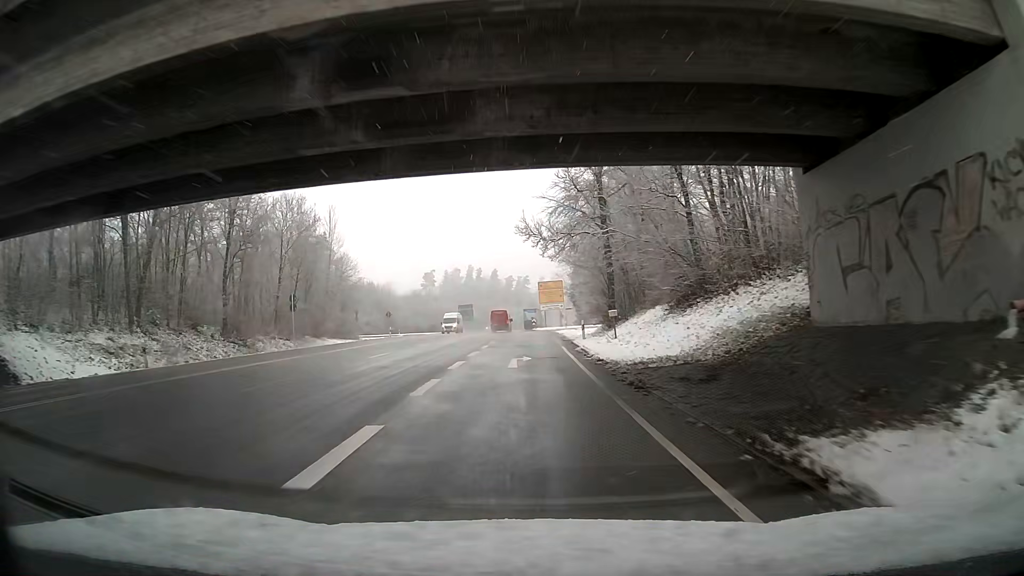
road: primary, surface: asphalt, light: Day
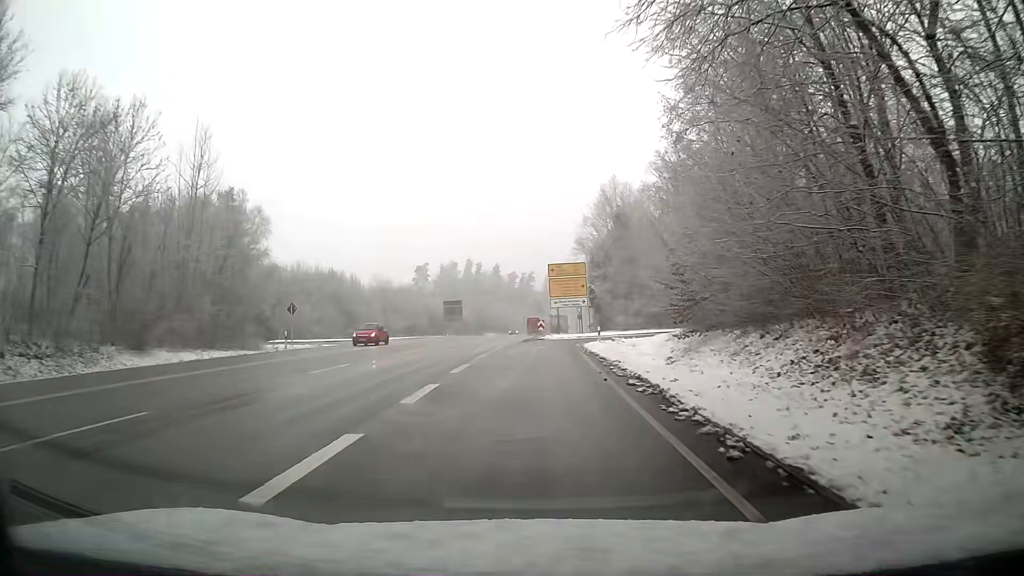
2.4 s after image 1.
(+0.5, +30.7) m; -1°
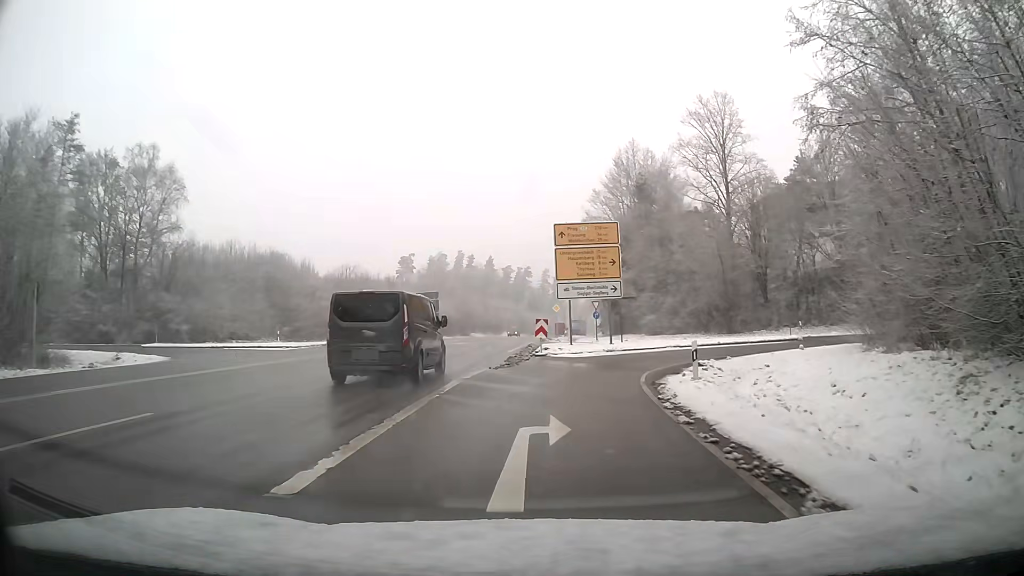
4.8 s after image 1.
(+0.1, +24.0) m; 0°
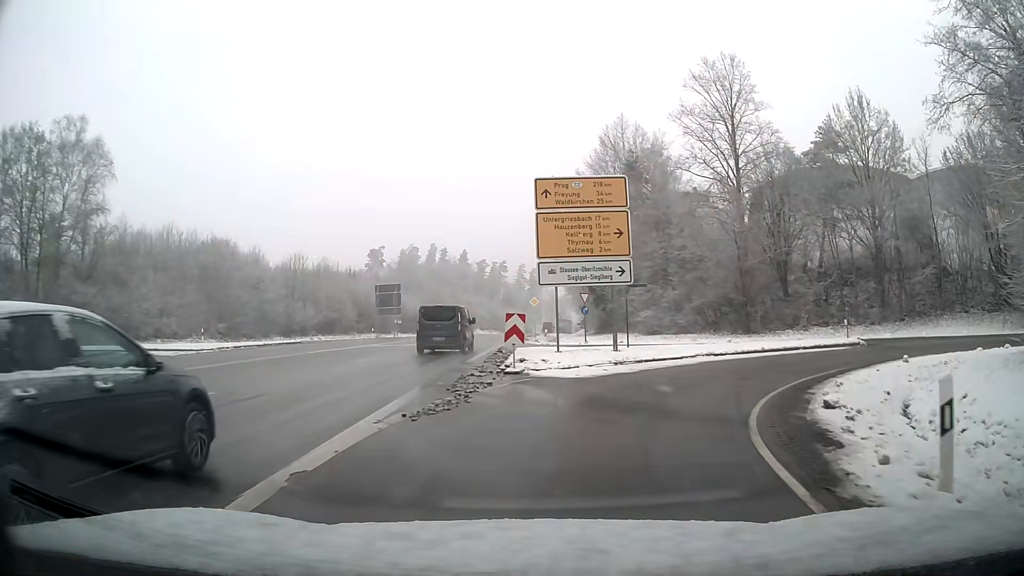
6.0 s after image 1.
(+0.3, +10.3) m; +4°
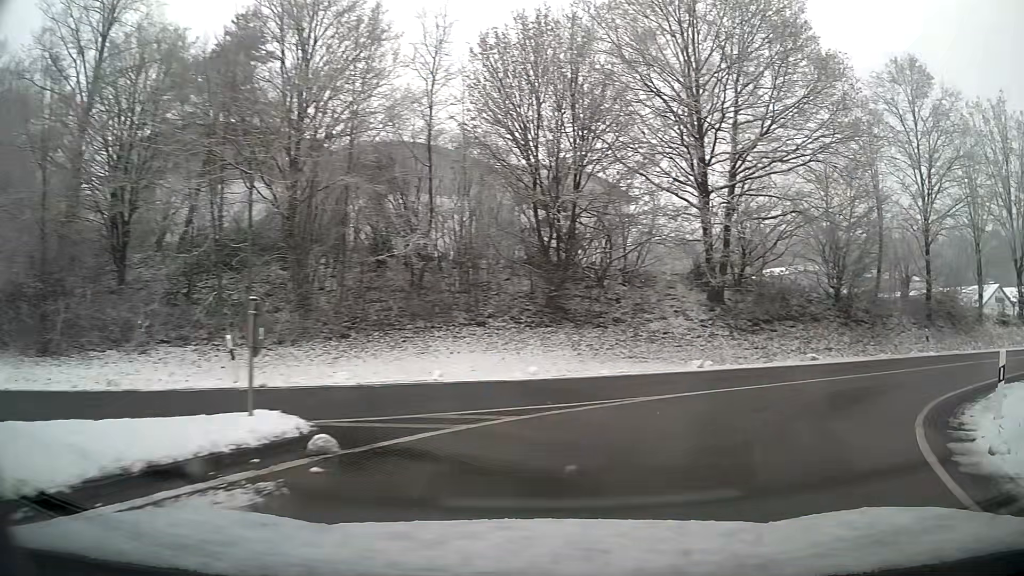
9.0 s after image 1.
(+9.6, +20.4) m; +58°
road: primary_link
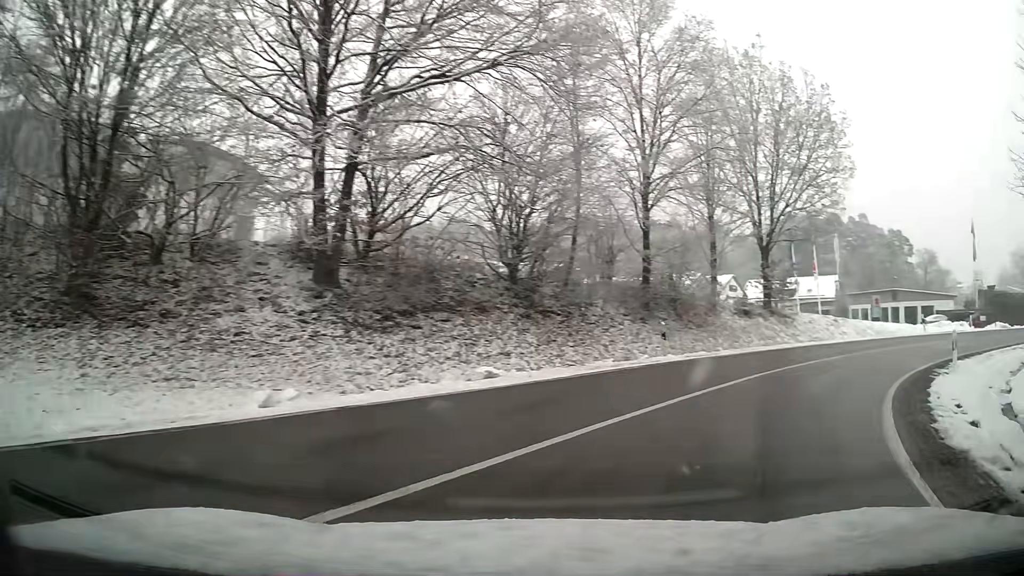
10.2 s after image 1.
(+2.6, +9.5) m; +30°
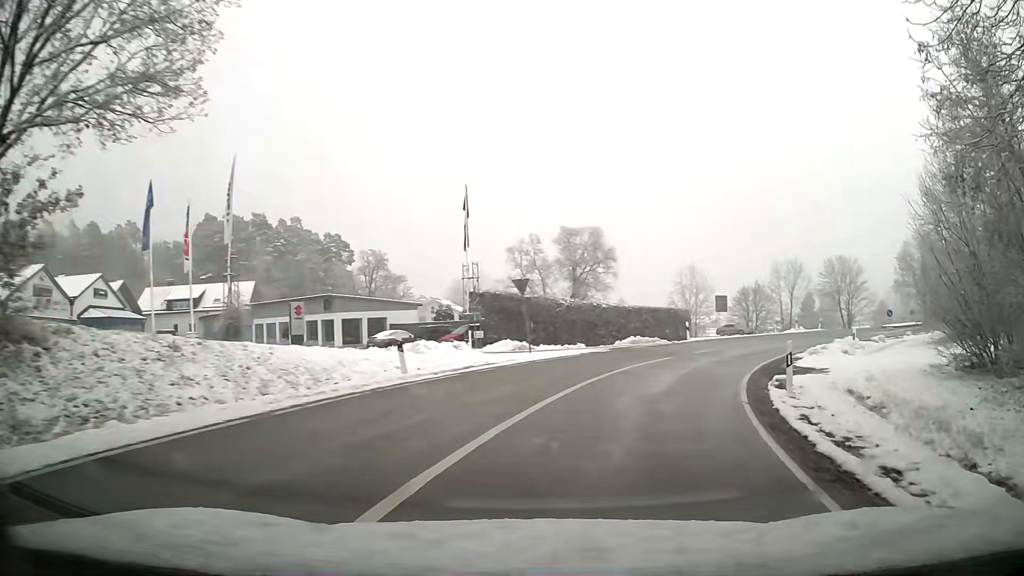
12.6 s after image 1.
(+9.7, +19.8) m; +46°
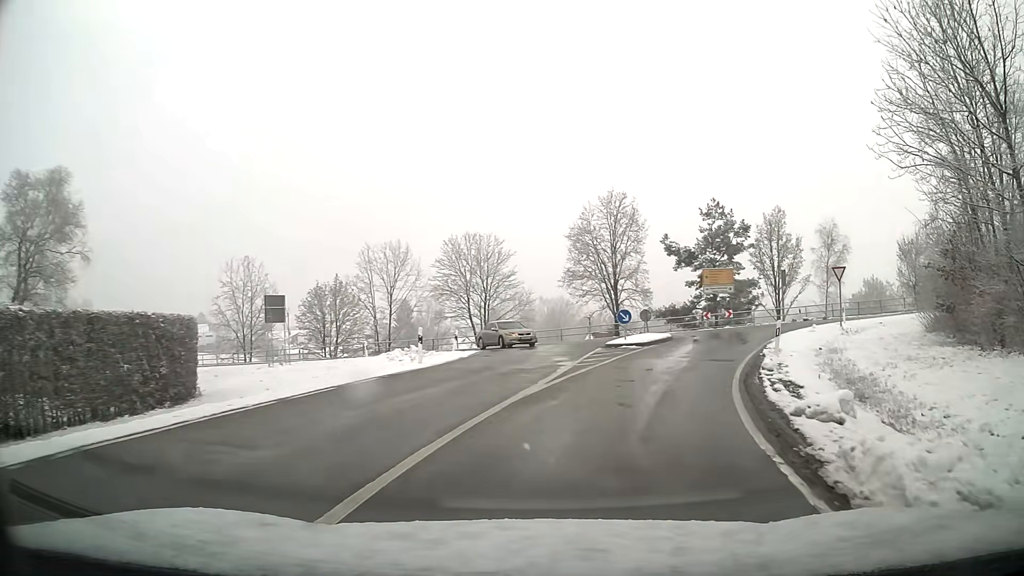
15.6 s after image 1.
(+9.5, +28.8) m; +35°
(+1, +10) (+3, +20) (+6, +29) (+7, +39) (-1, +45) (-11, +48) (-20, +50) (-30, +52) (-40, +53) (-50, +55) m
